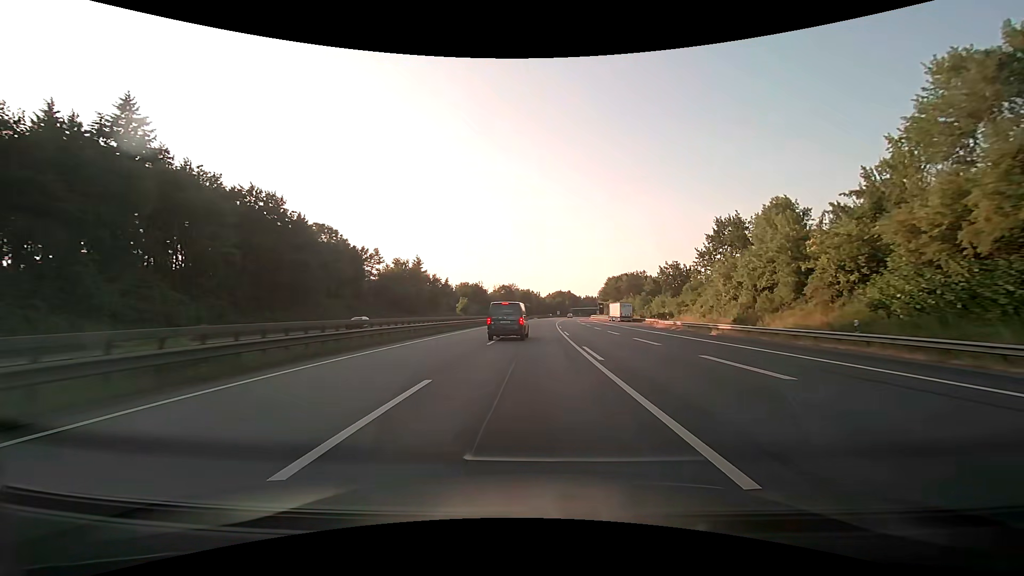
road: motorway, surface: asphalt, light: Day
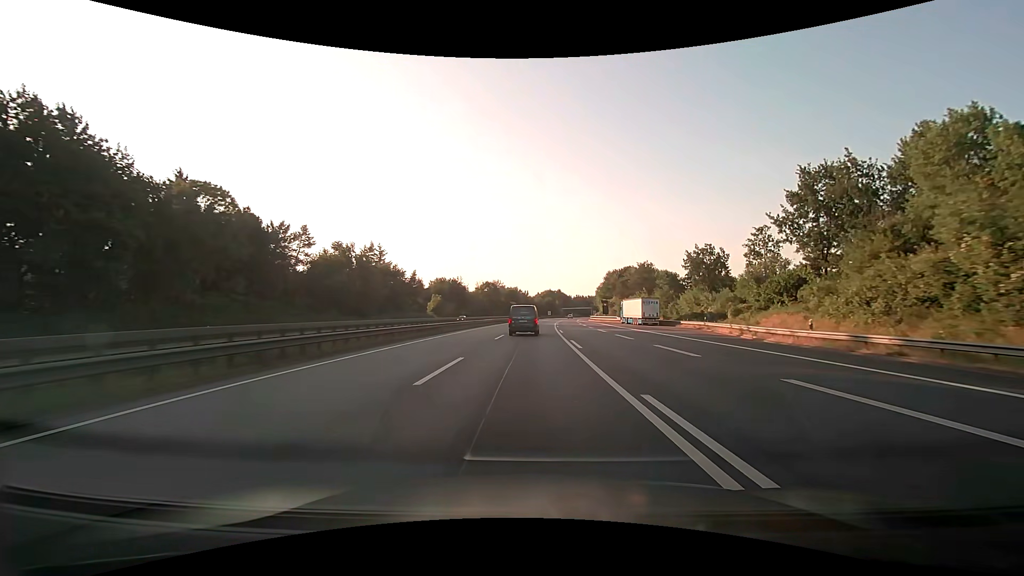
(+0.3, +30.3) m; +1°
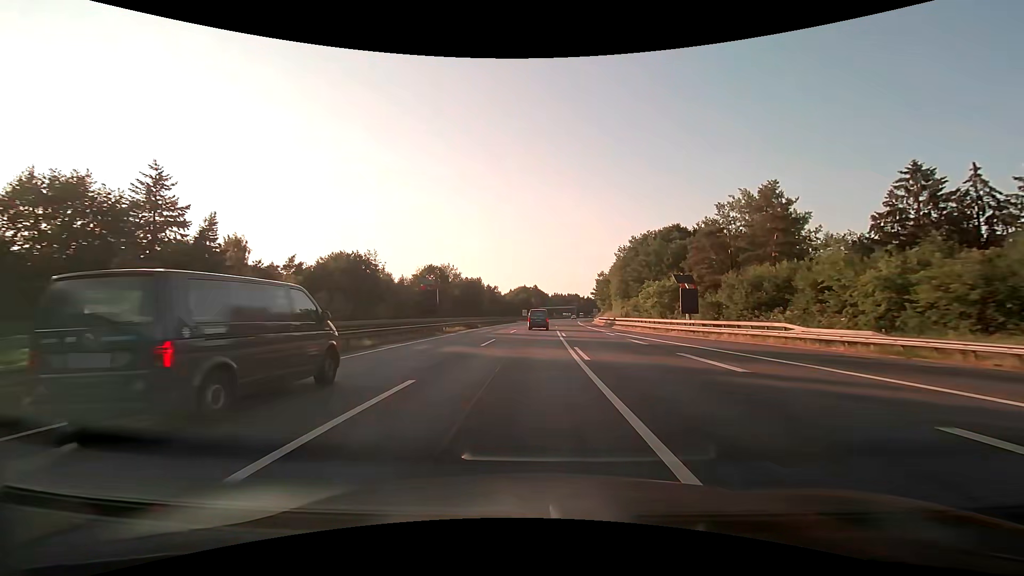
(+2.1, +76.9) m; +3°
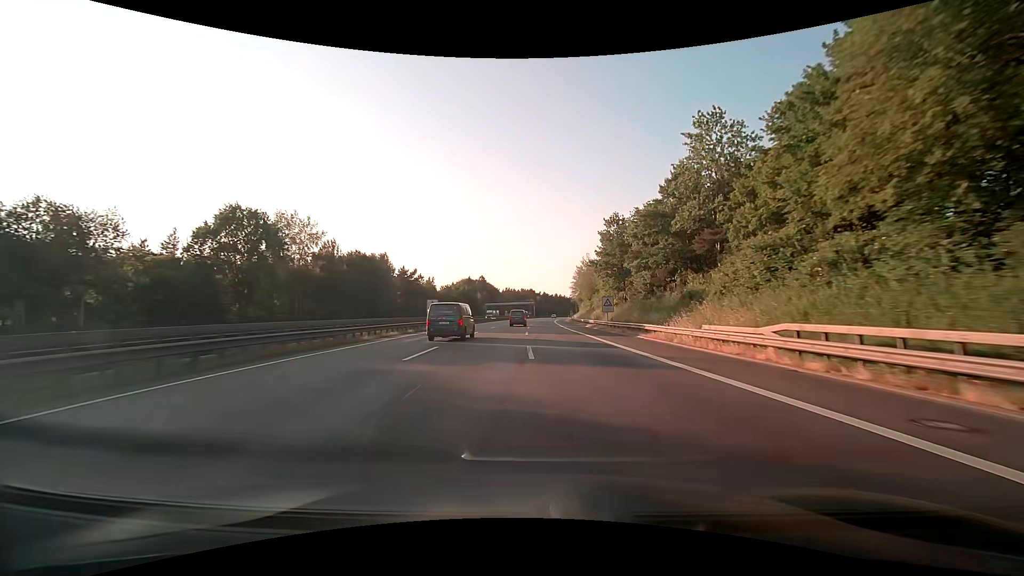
(+2.9, +78.9) m; +5°
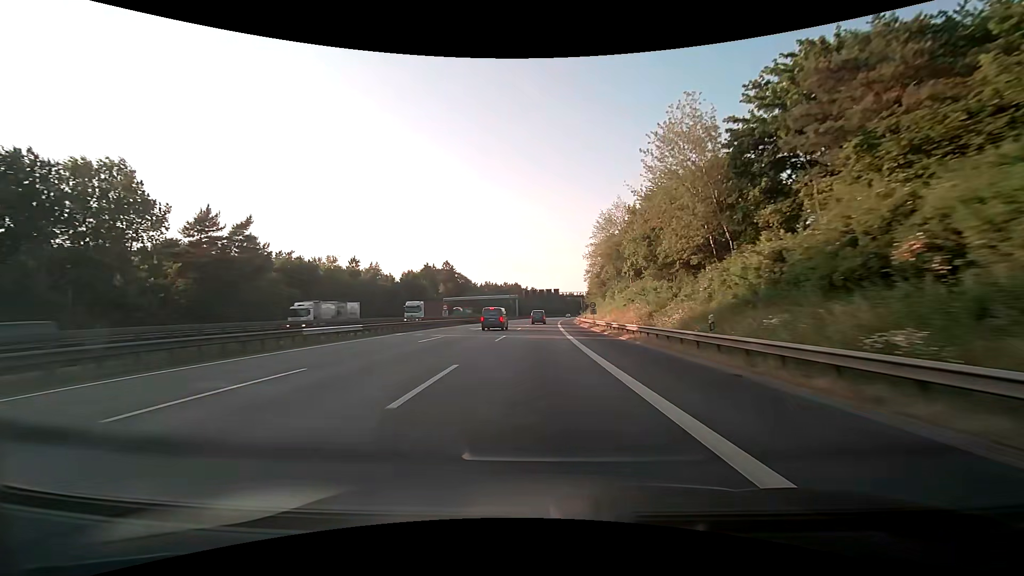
(+2.0, +79.4) m; +1°
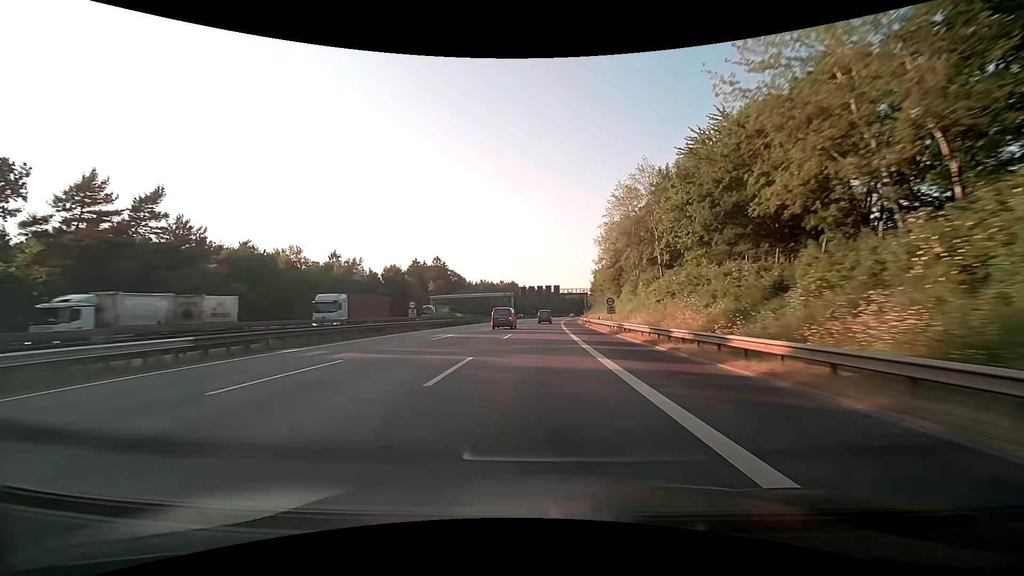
(+0.1, +15.8) m; 0°
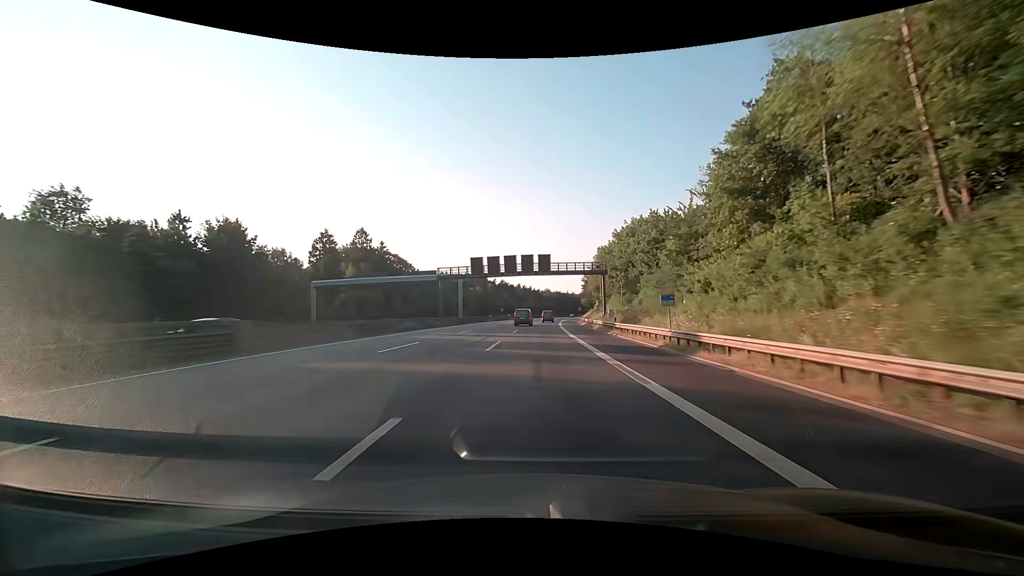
(+1.2, +62.6) m; +3°
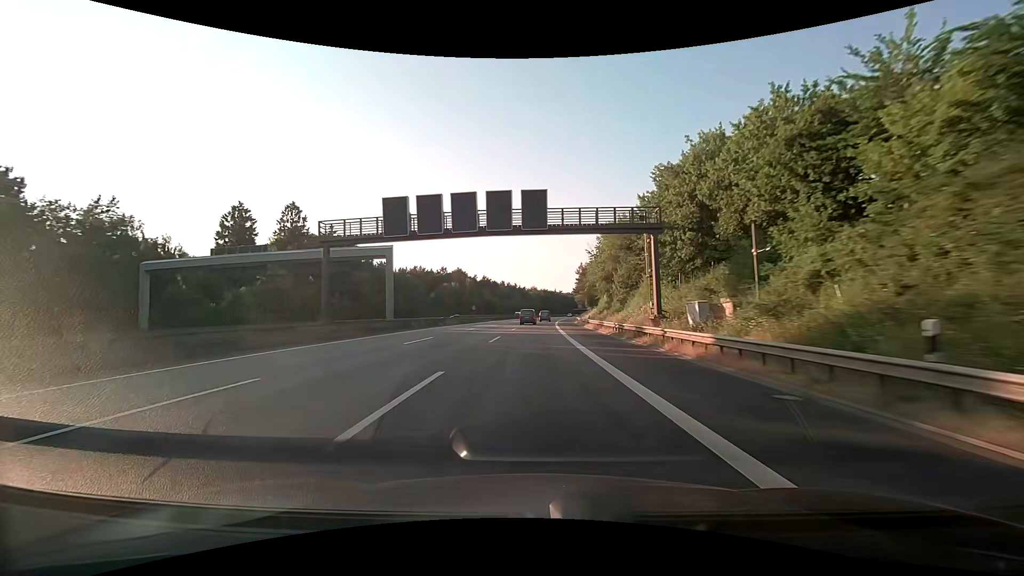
(+0.4, +30.8) m; +2°
(0, +10) (0, +20) (0, +30) (0, +40) (+1, +50) (+1, +60) (+1, +70) (+2, +80) (+2, +90) (+3, +100) m
